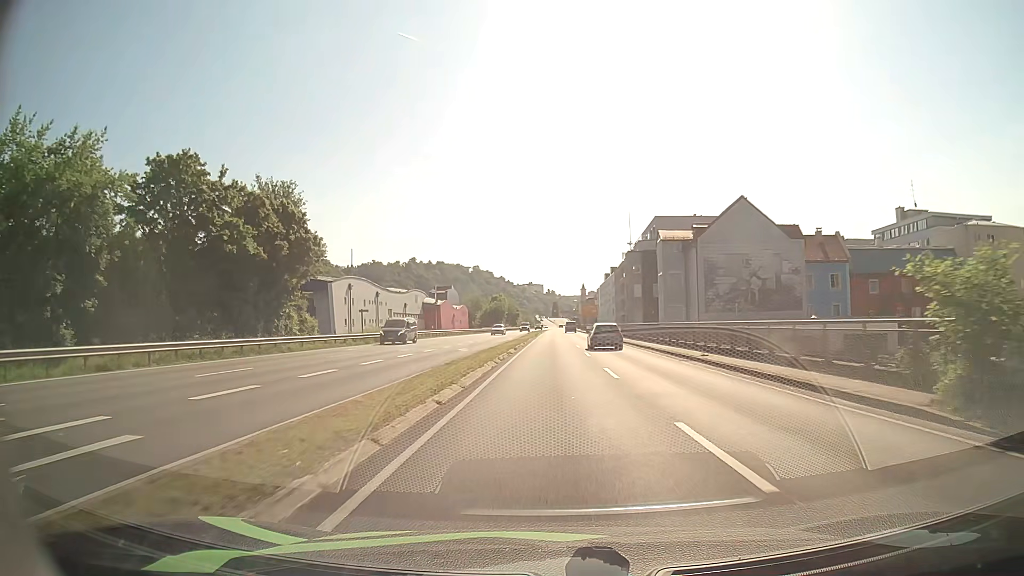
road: primary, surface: asphalt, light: Day
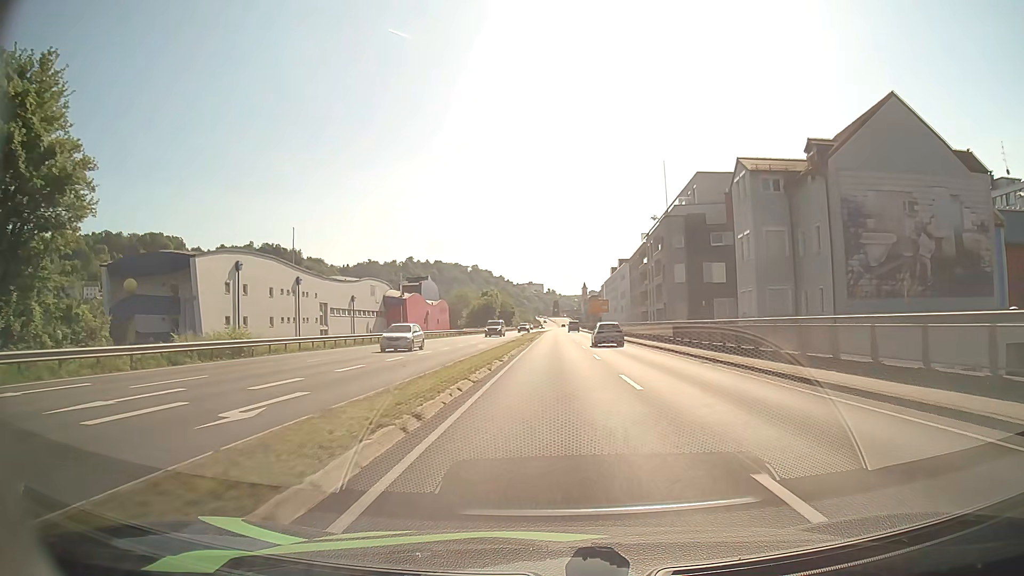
(0.0, +27.8) m; 0°
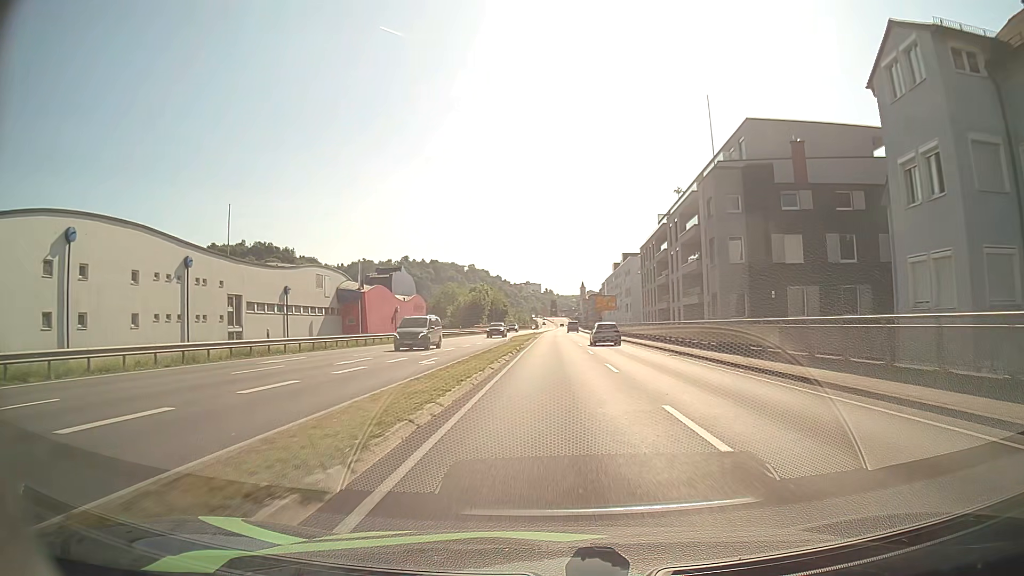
(0.0, +18.9) m; 0°
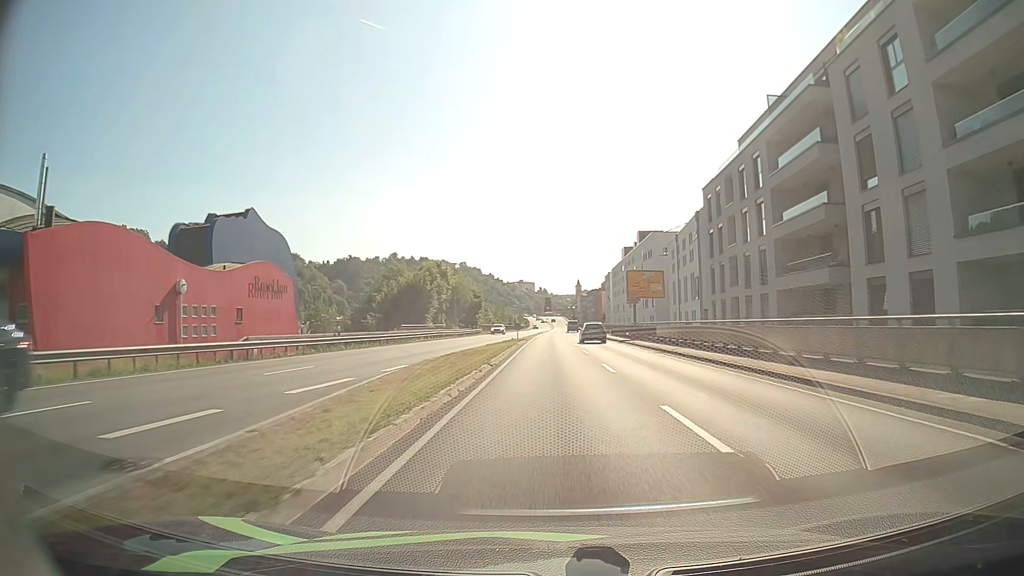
(+0.3, +48.2) m; +1°
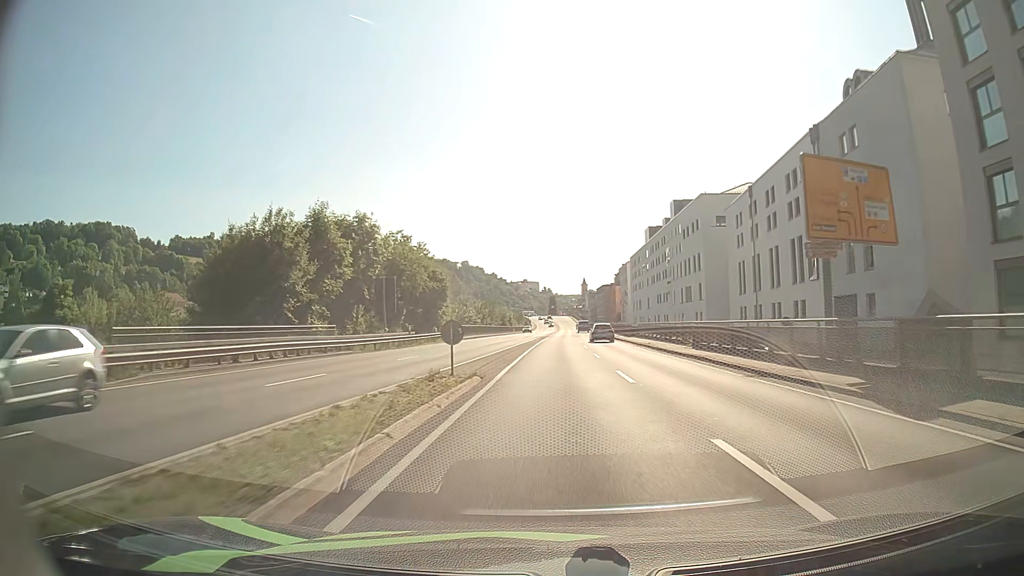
(0.0, +39.3) m; 0°
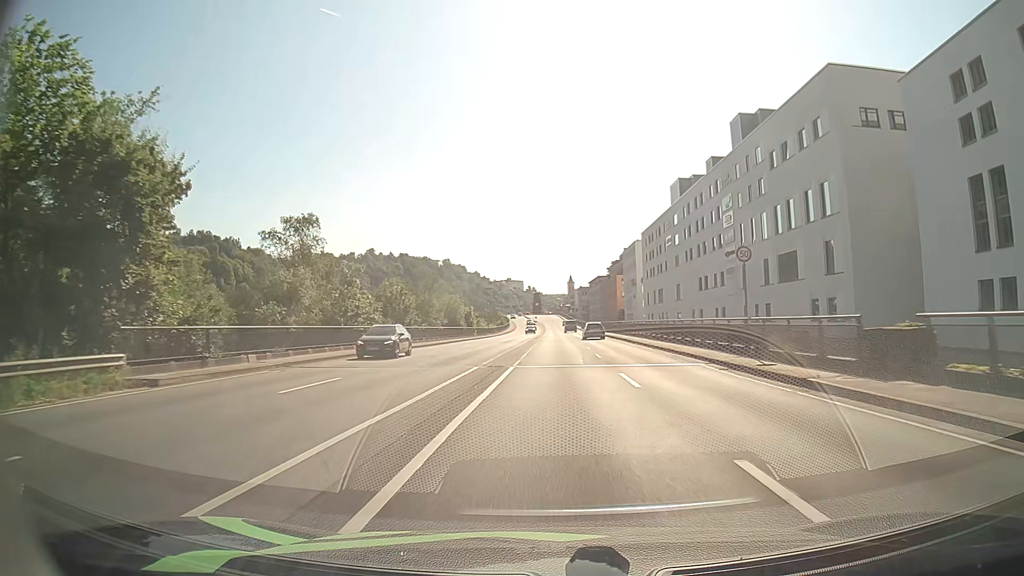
(+0.6, +49.5) m; +1°
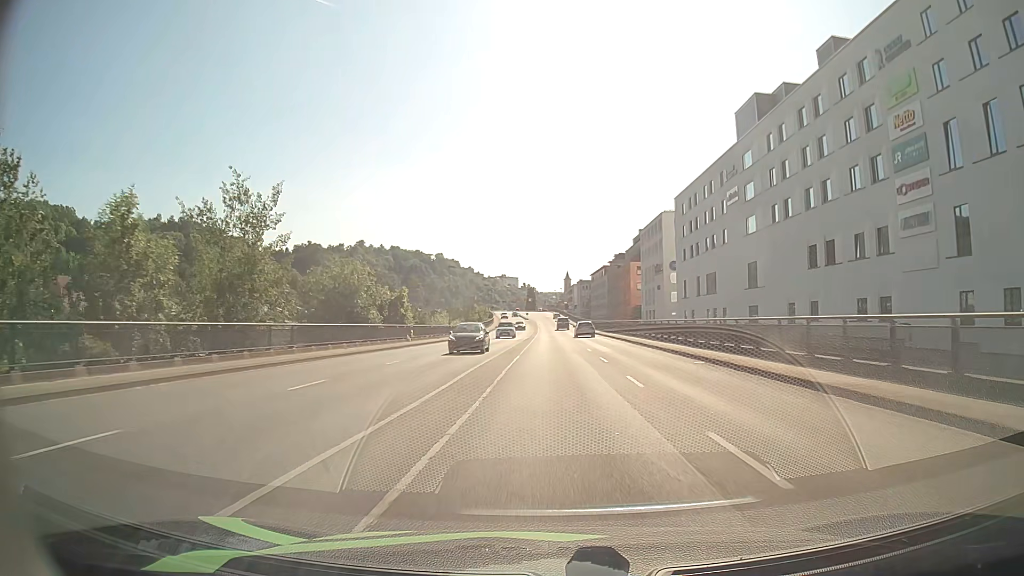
(+0.2, +39.3) m; 0°
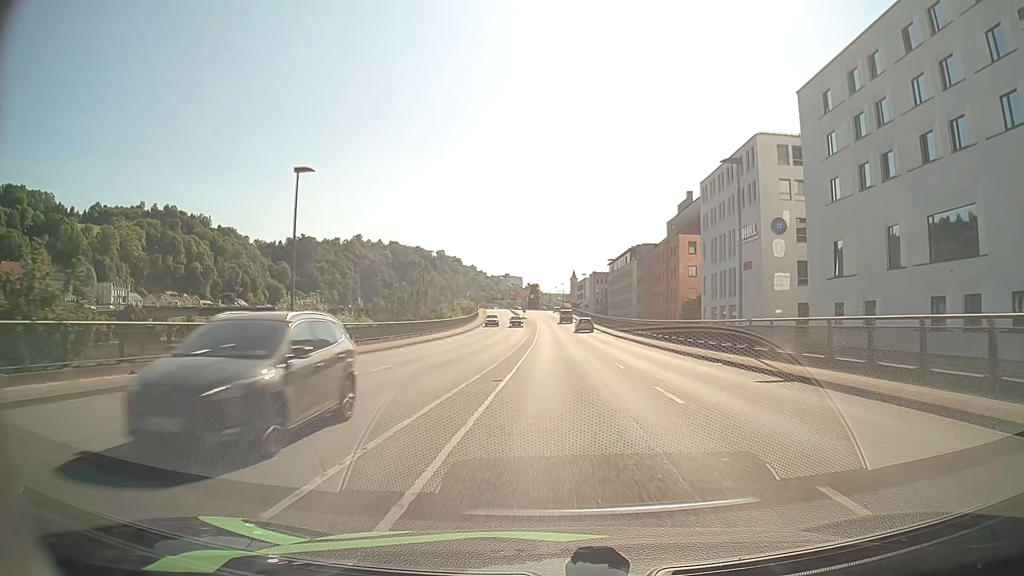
(-0.1, +48.2) m; 0°
(0, +10) (0, +20) (0, +30) (0, +40) (0, +50) (0, +60) (0, +70) (0, +80) (-1, +90) (-1, +100) m
